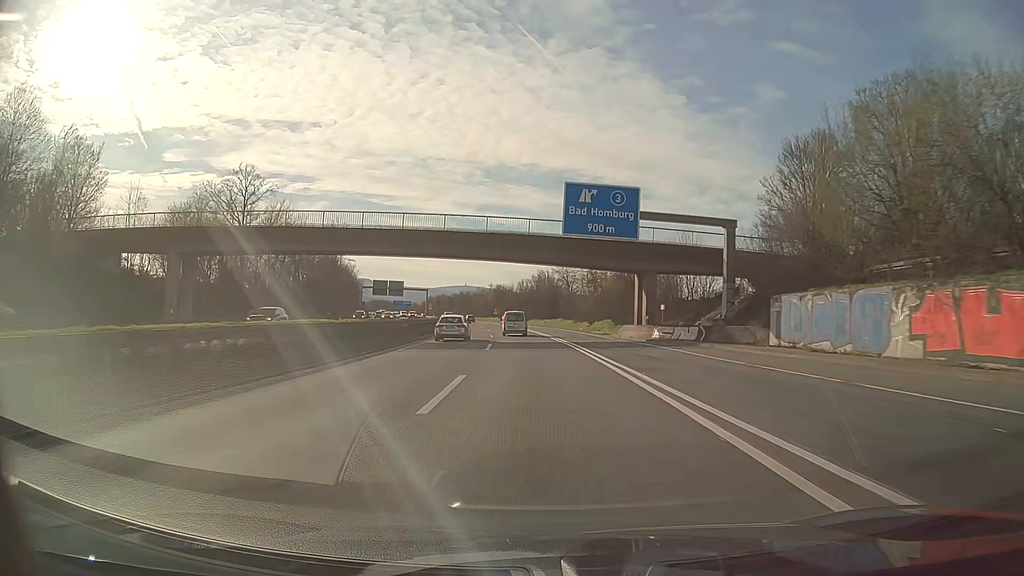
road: motorway_link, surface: asphalt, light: Day
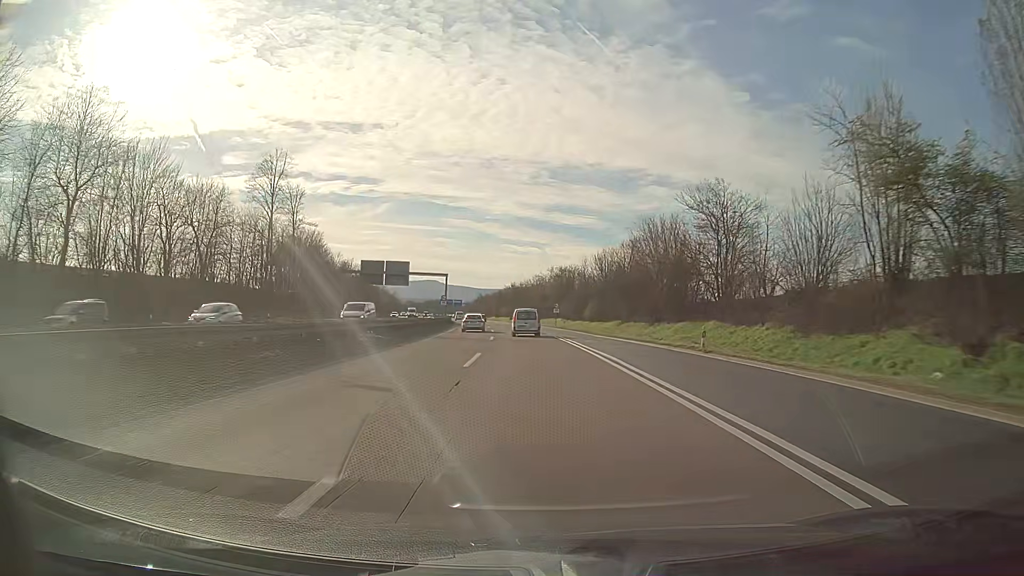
(-3.6, +64.0) m; -6°
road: motorway
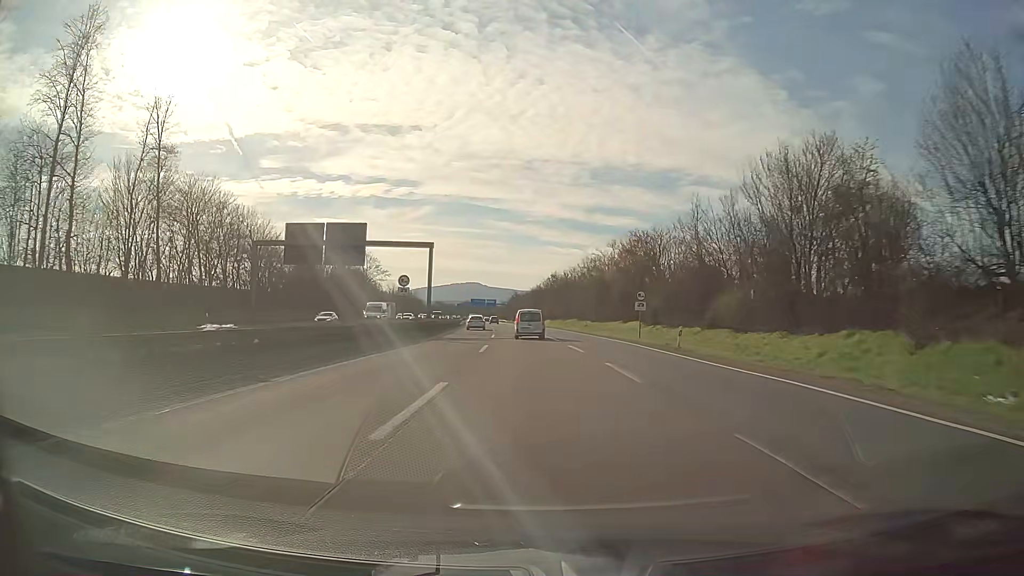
(-1.5, +46.8) m; -4°
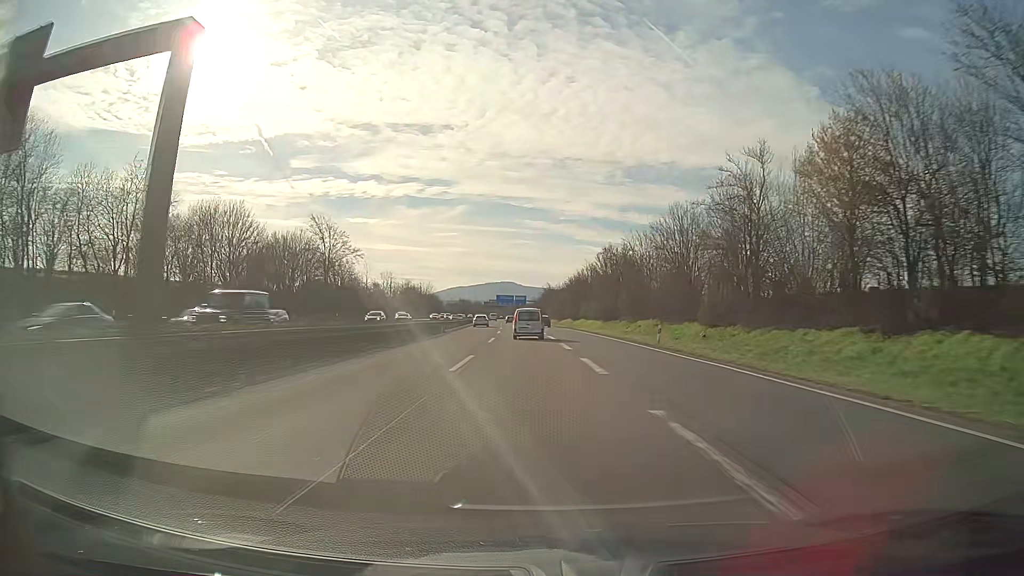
(-1.2, +45.9) m; -3°
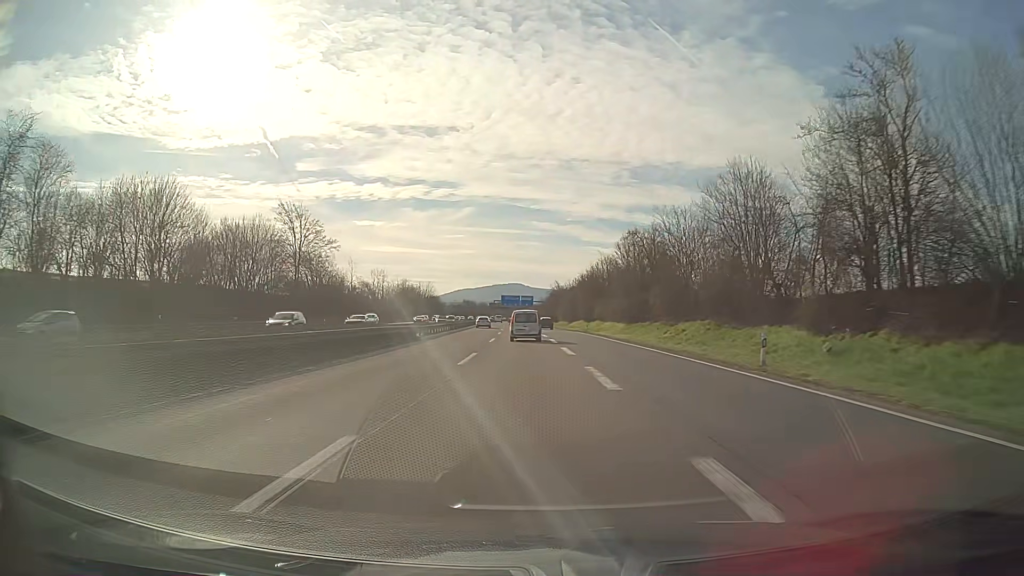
(0.0, +15.1) m; -1°
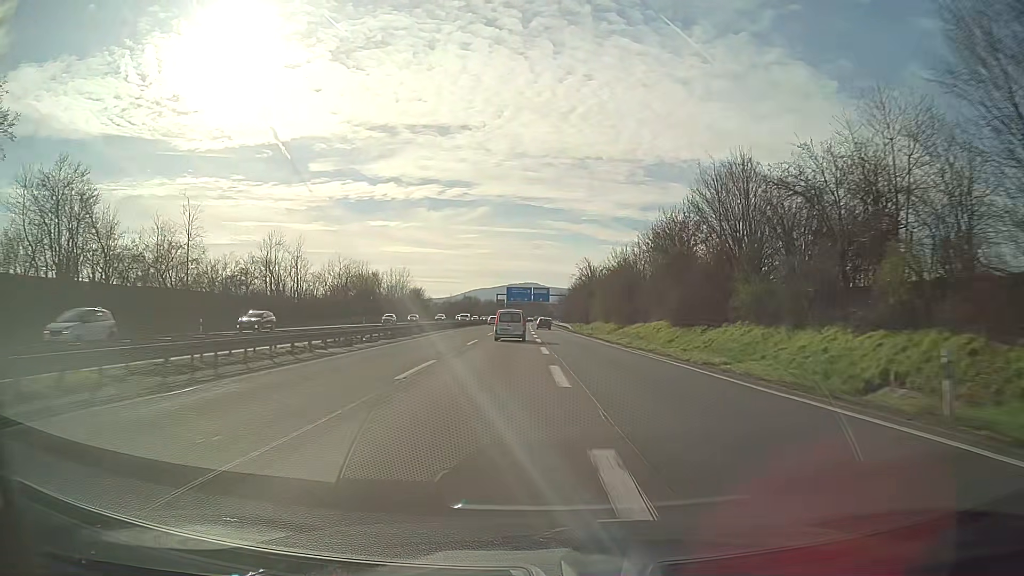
(-0.8, +59.7) m; -1°
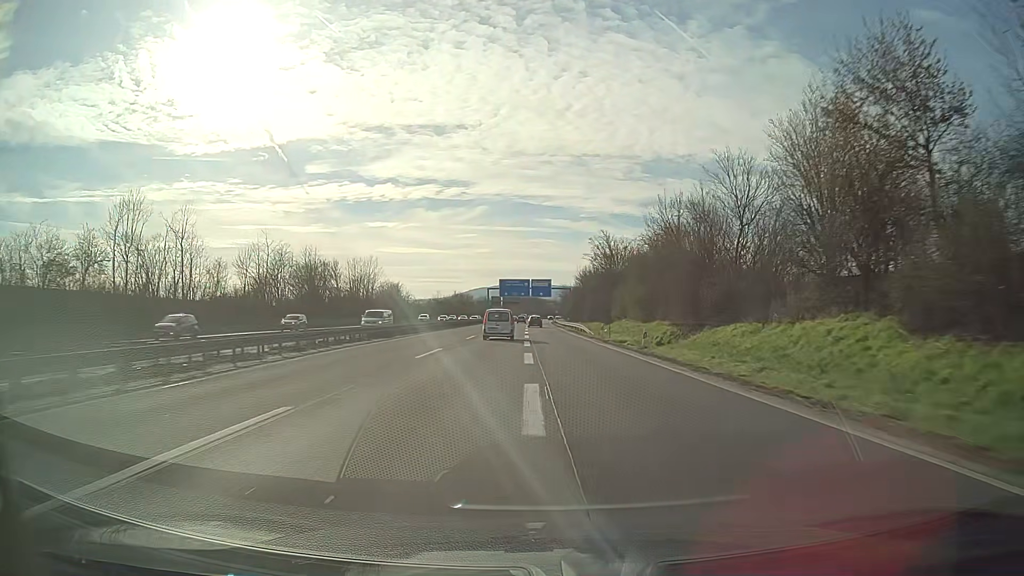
(-0.1, +29.6) m; 0°
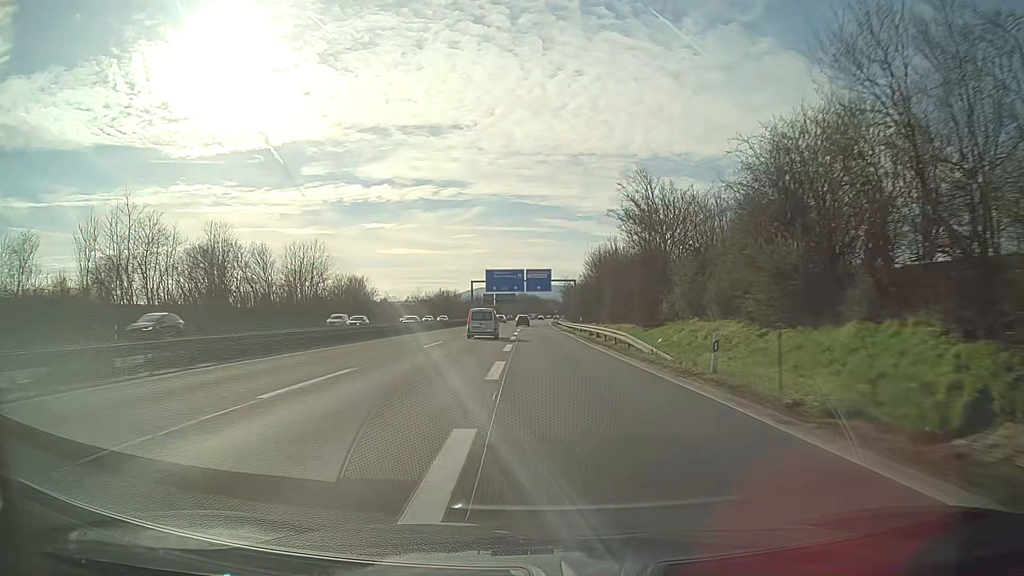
(0.0, +29.4) m; 0°
